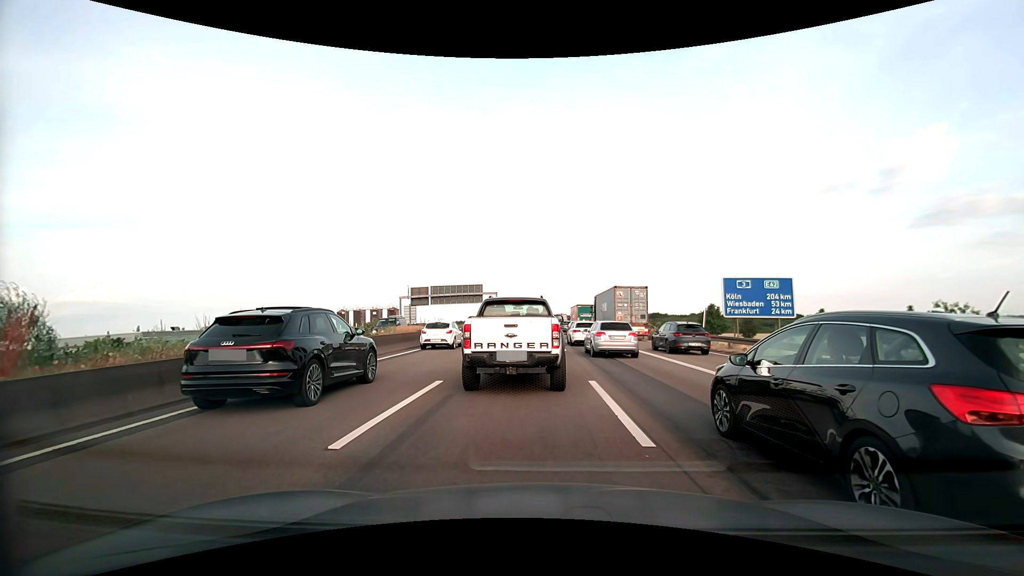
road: motorway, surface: asphalt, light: Day
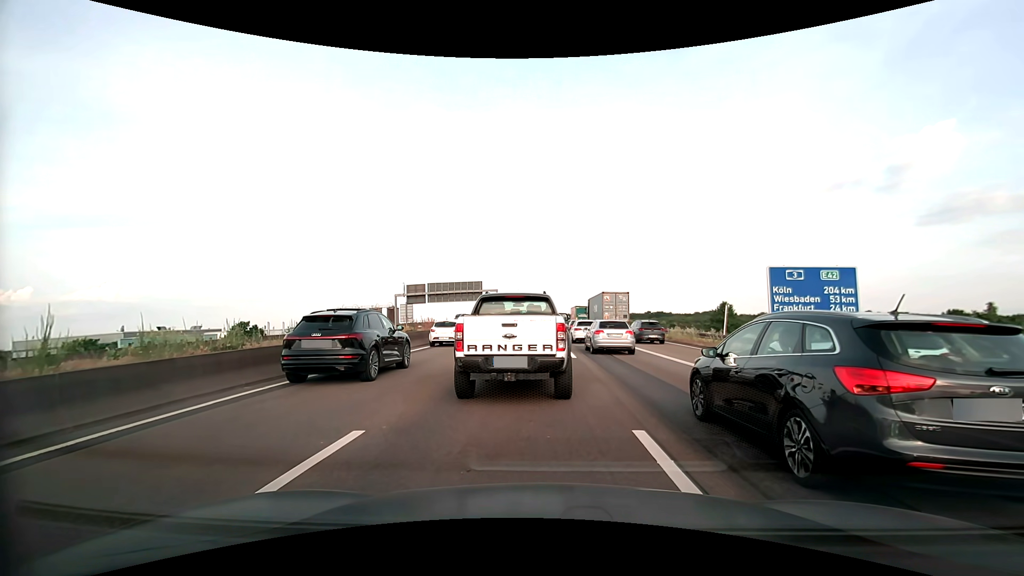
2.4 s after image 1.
(0.0, +5.2) m; 0°
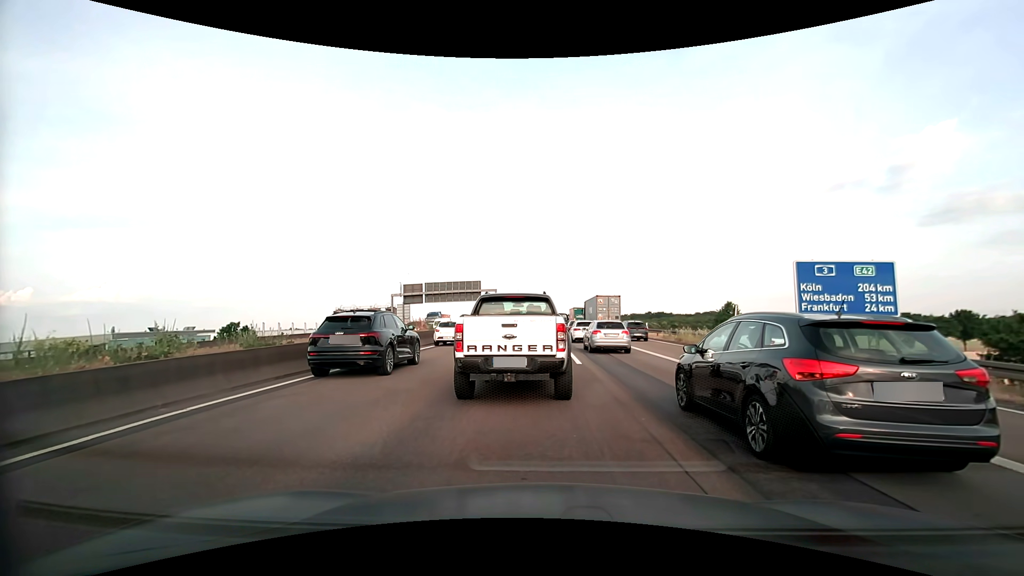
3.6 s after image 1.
(0.0, +2.4) m; -1°
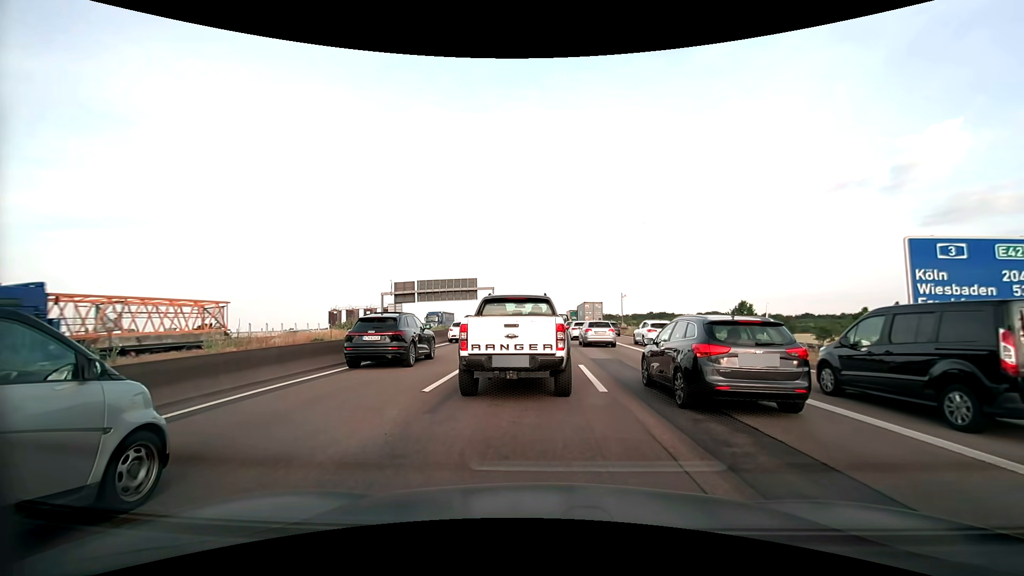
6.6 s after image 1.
(+0.1, +6.2) m; +1°
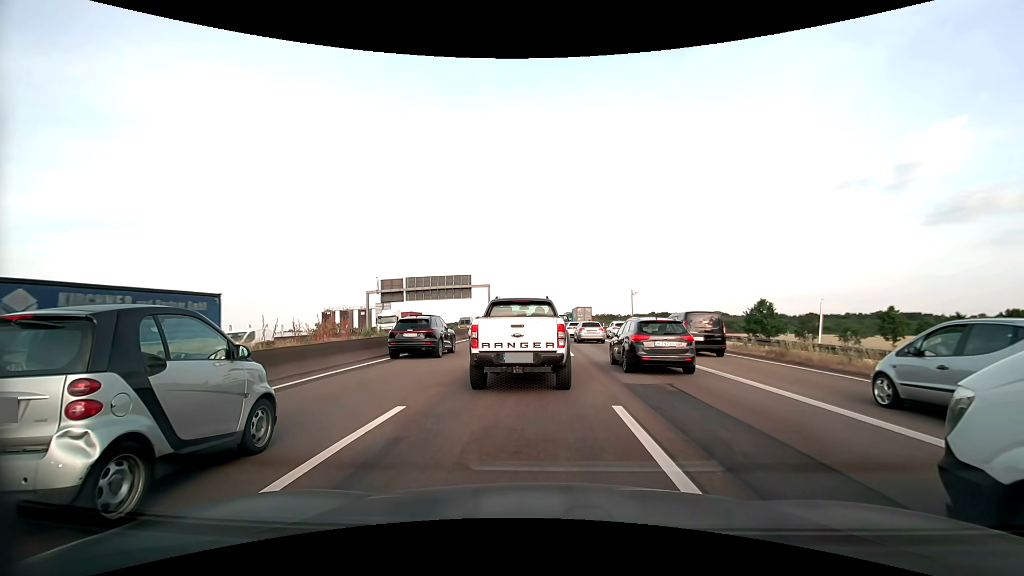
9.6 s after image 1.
(0.0, +7.6) m; +1°
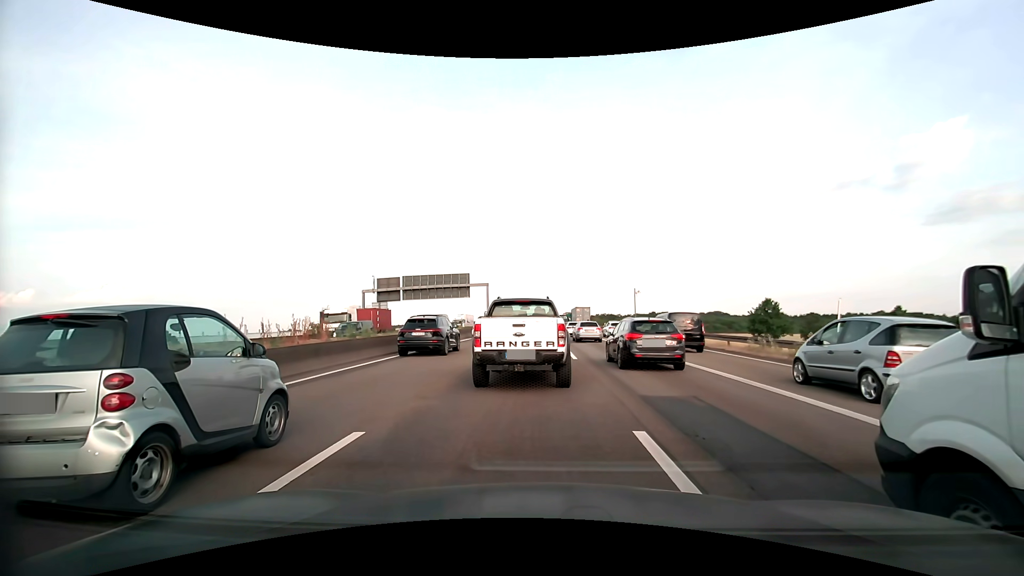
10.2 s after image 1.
(0.0, +1.9) m; -1°
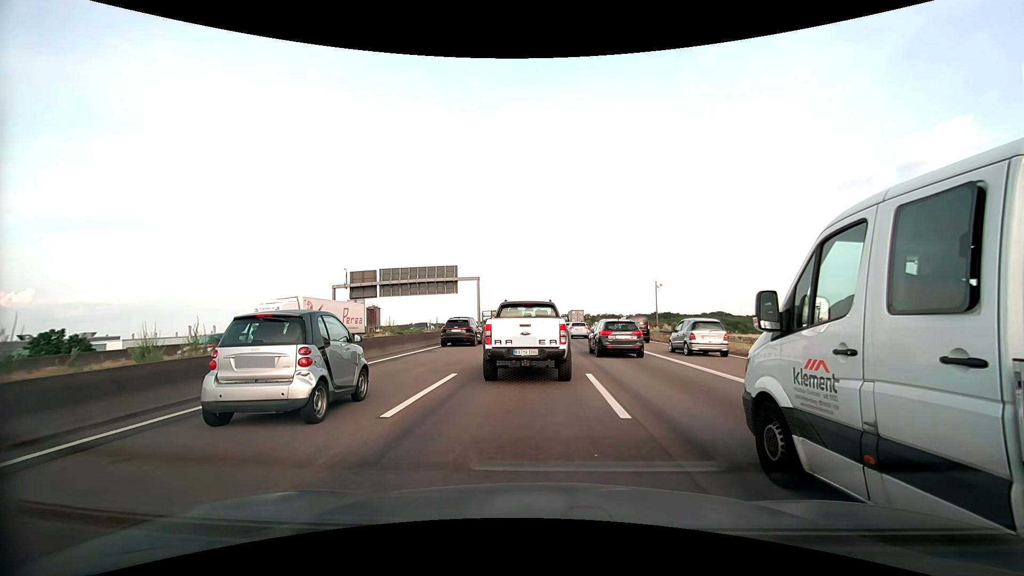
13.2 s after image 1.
(0.0, +11.2) m; 0°
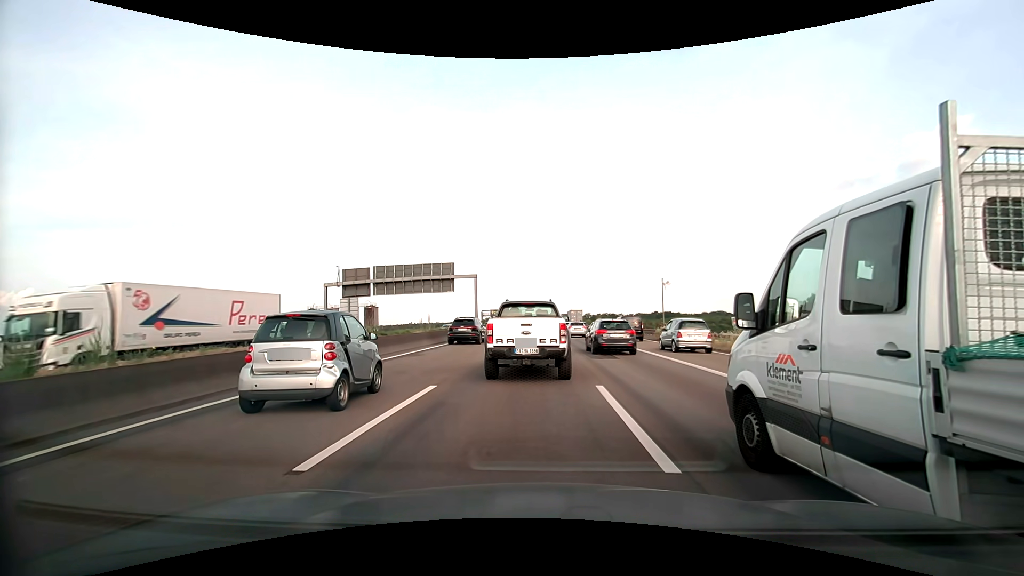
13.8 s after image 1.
(0.0, +2.6) m; 0°
(0, +10) (0, +20) (0, +30) (0, +40) (0, +50) (0, +60) (0, +70) (0, +80) (0, +90) (-1, +100) m
